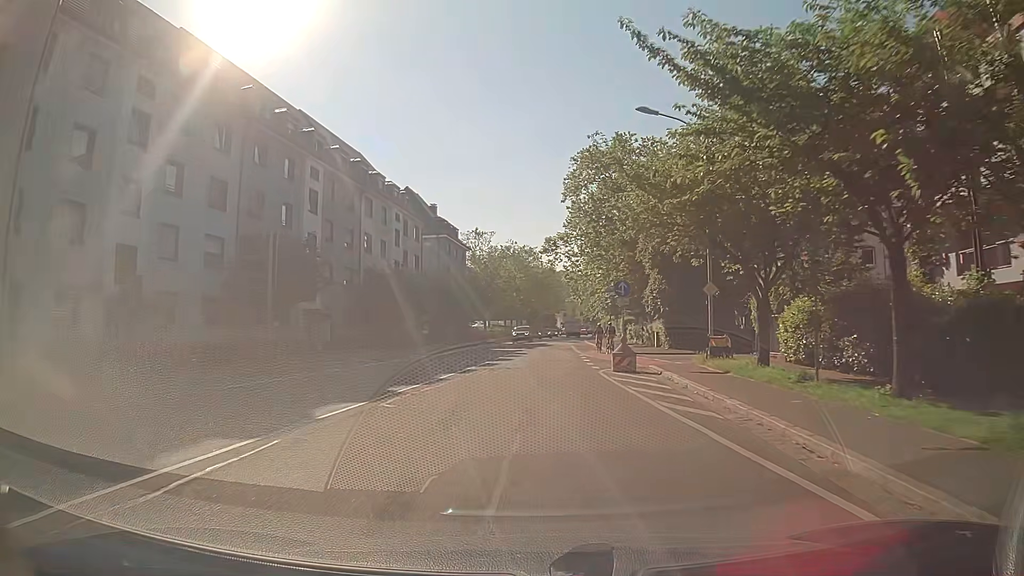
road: secondary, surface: asphalt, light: Day
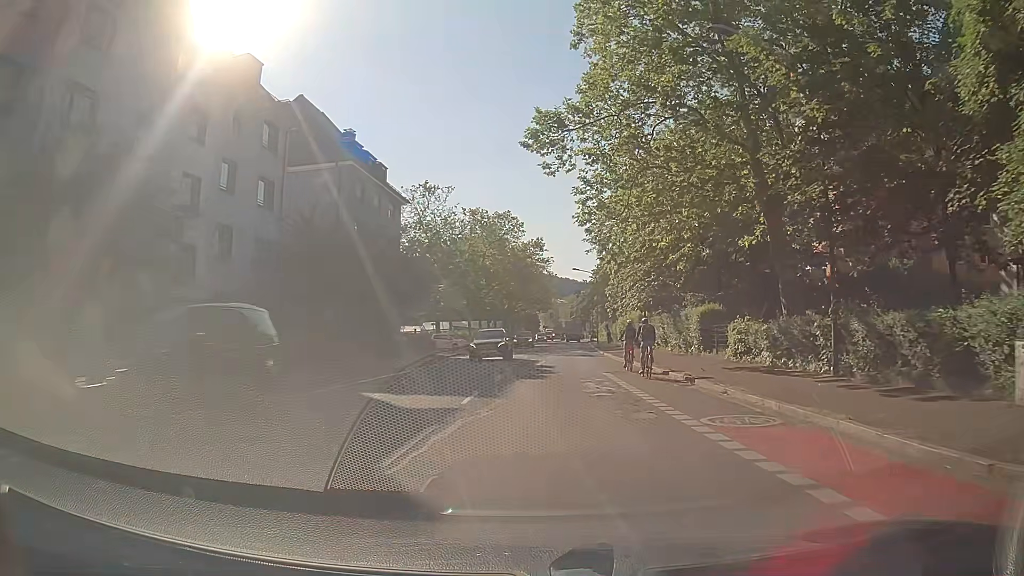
(0.0, +34.6) m; +2°
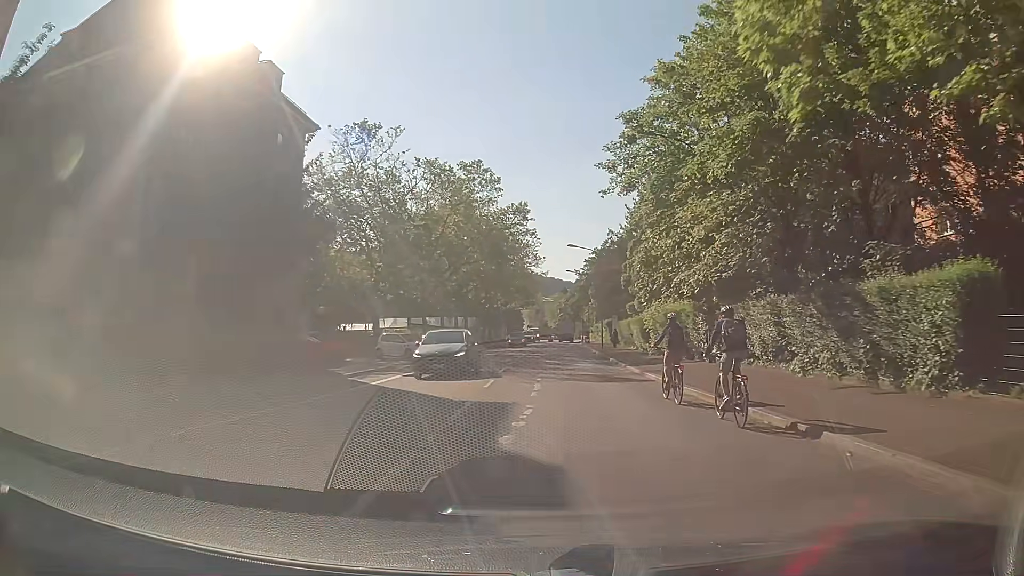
(0.0, +20.6) m; -1°
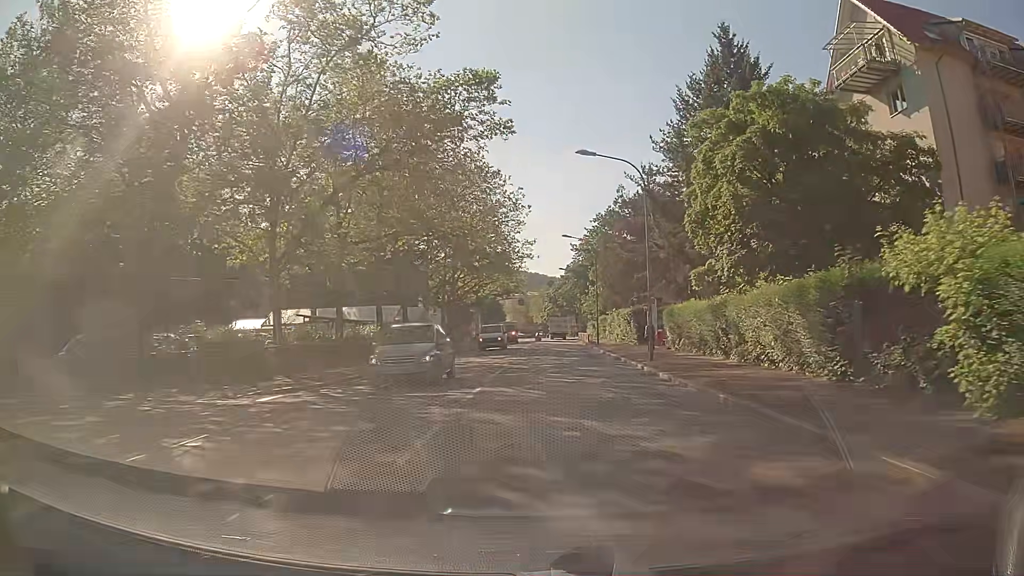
(+1.3, +28.2) m; +4°
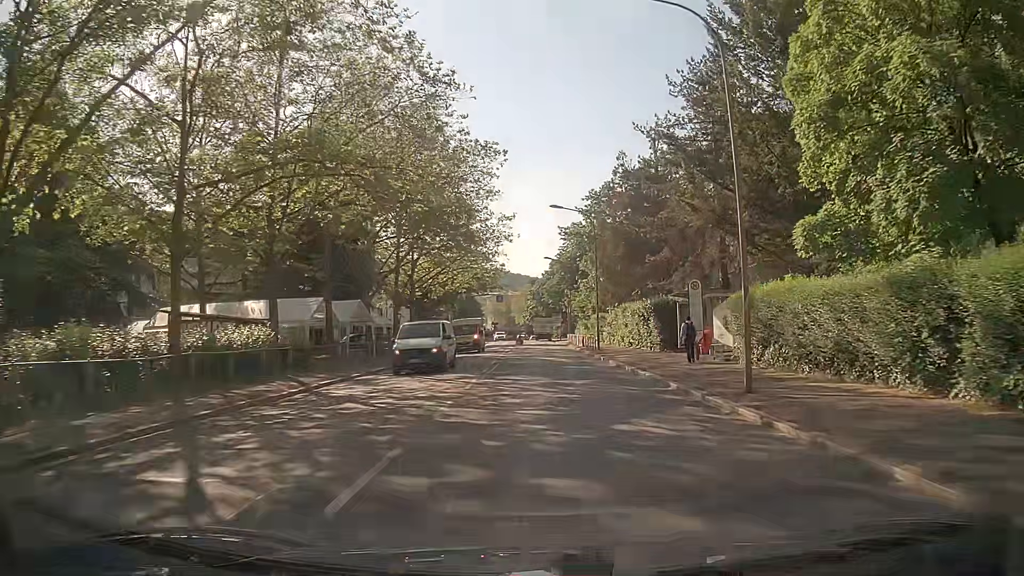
(-0.1, +14.0) m; +1°
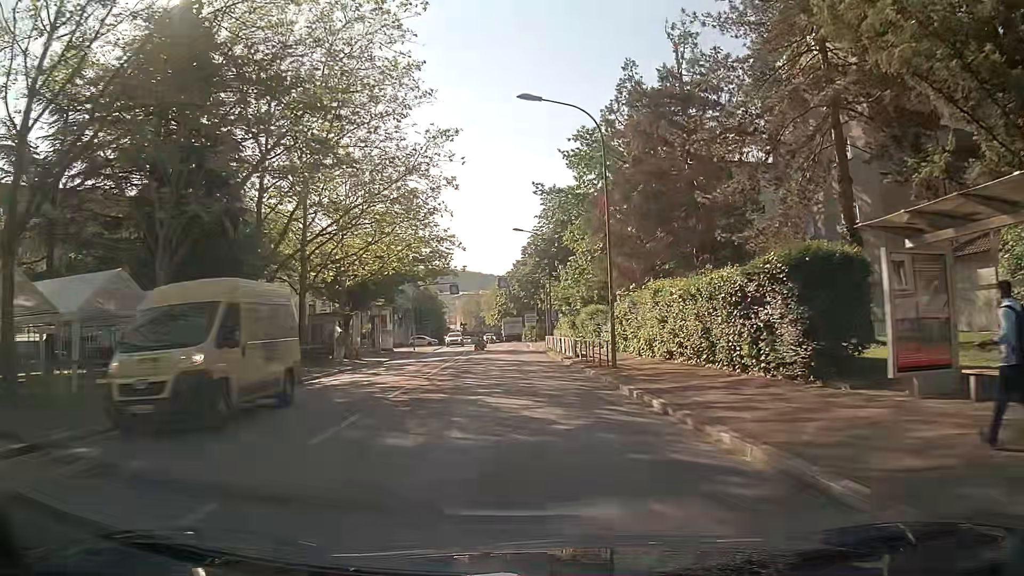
(+0.6, +20.5) m; +3°
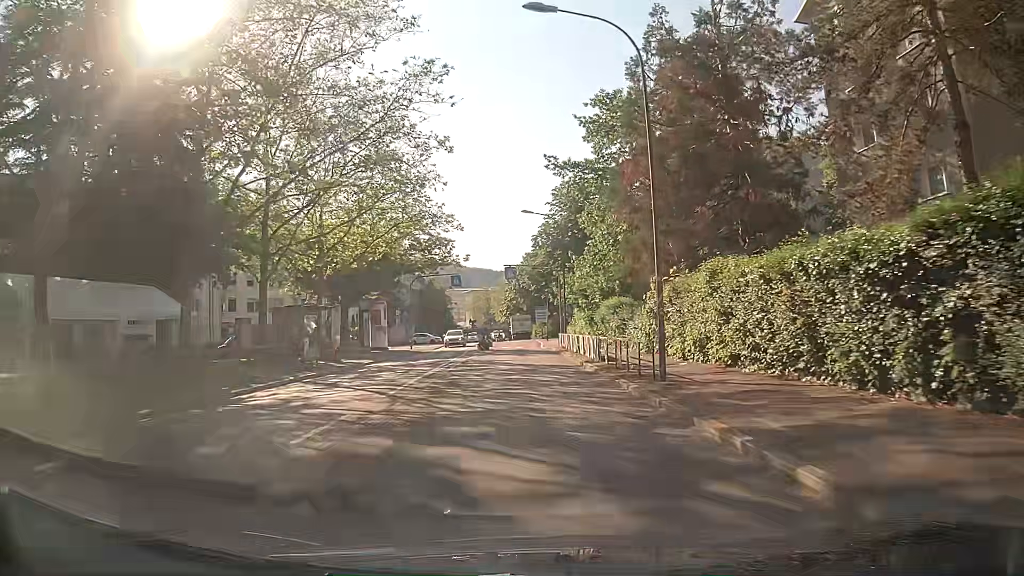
(-0.1, +6.5) m; -1°
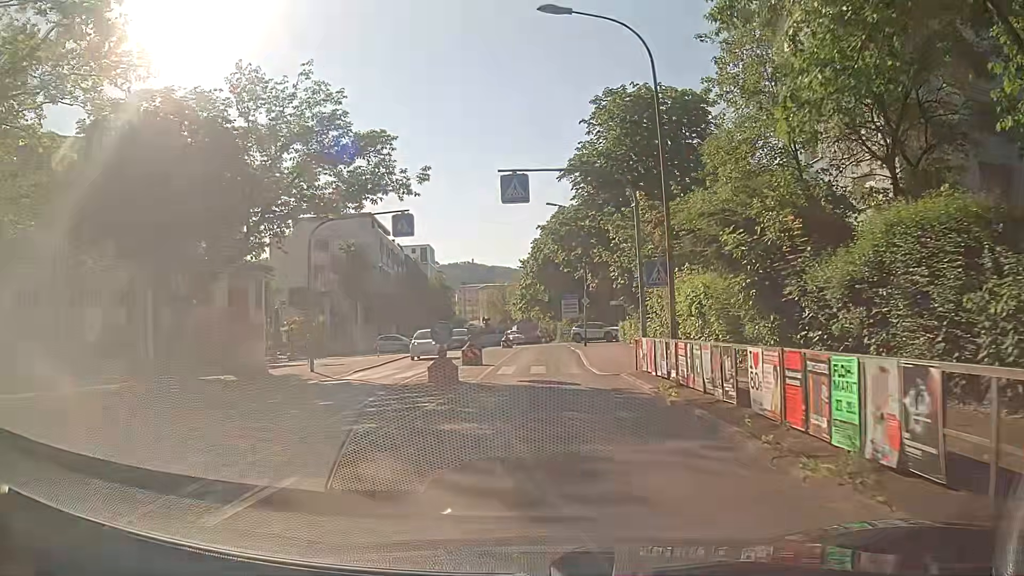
(-0.7, +29.0) m; -2°
